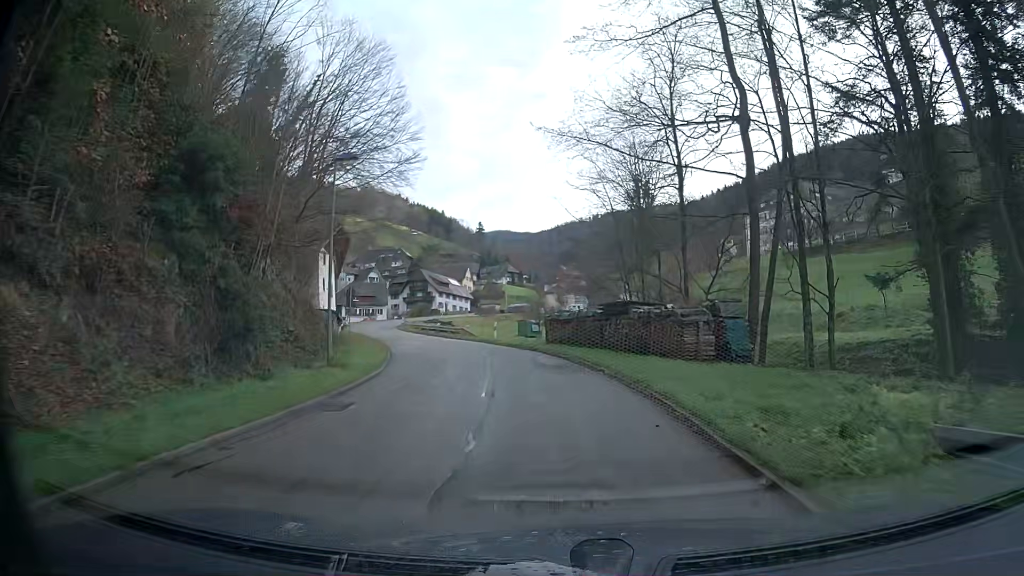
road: tertiary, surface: asphalt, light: Day
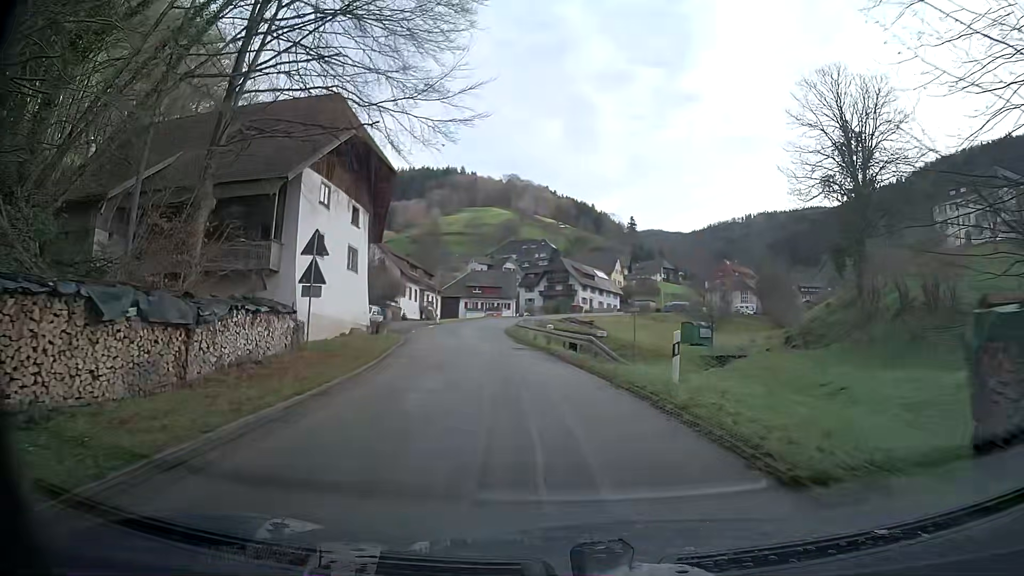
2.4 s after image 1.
(-2.8, +26.0) m; -13°
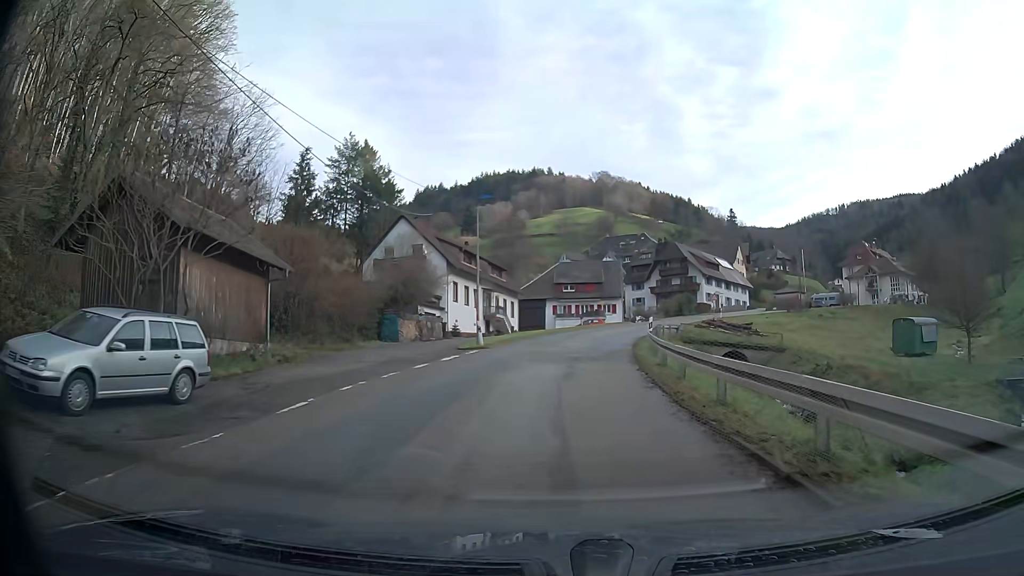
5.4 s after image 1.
(-2.4, +31.0) m; -7°
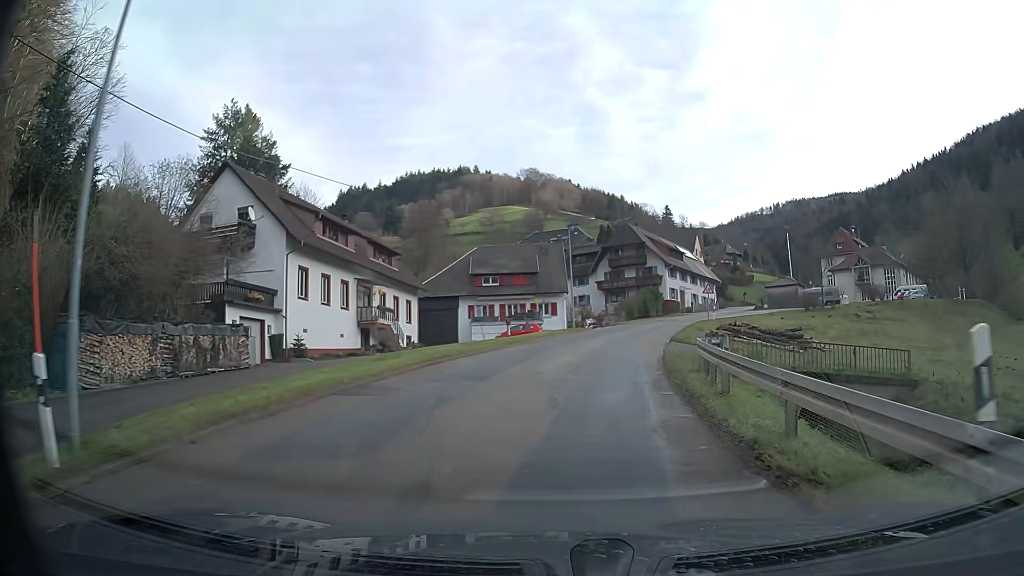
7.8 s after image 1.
(+1.1, +23.0) m; +7°
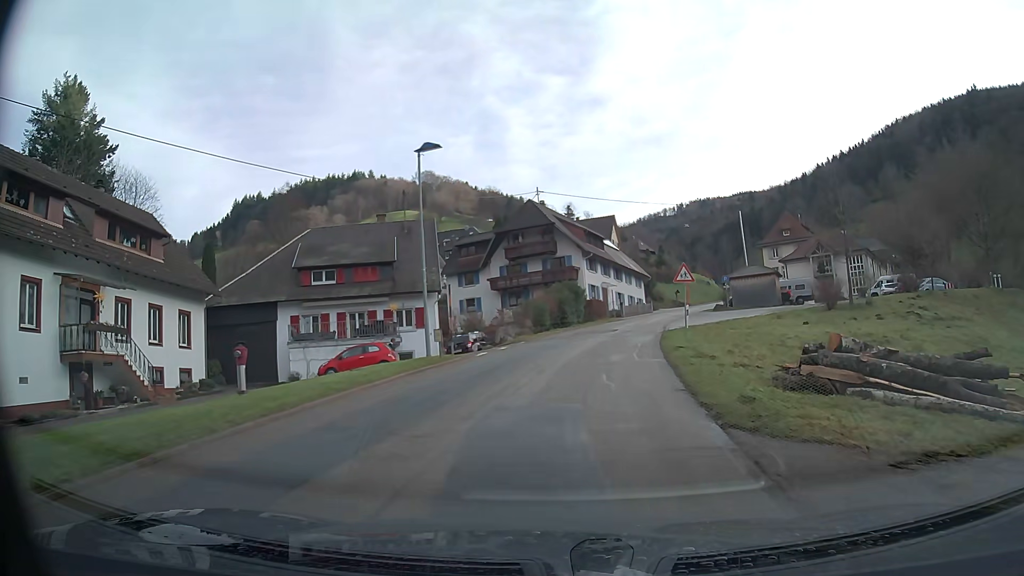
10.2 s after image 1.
(+1.4, +20.7) m; +8°
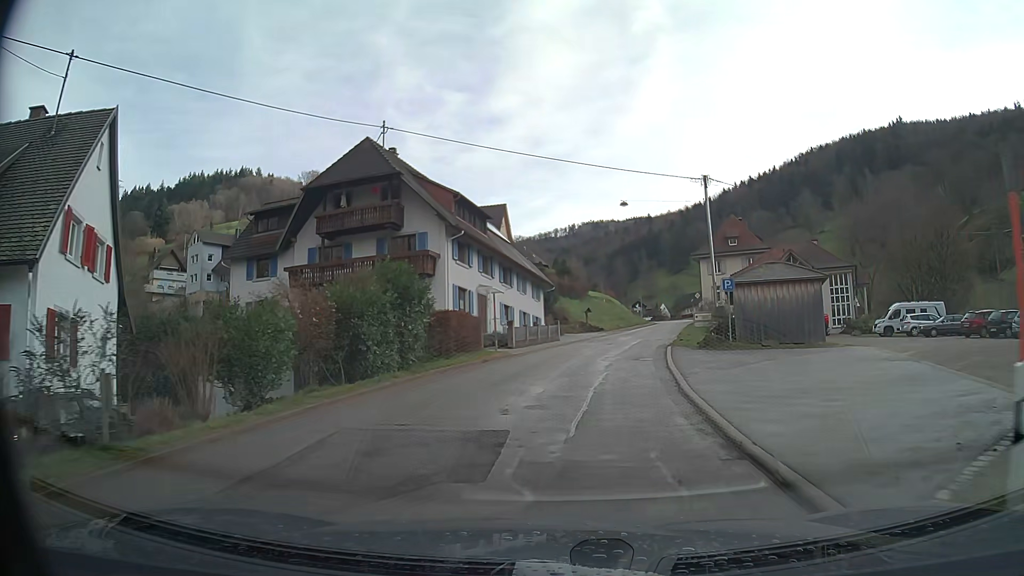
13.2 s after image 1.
(+2.1, +25.3) m; +10°
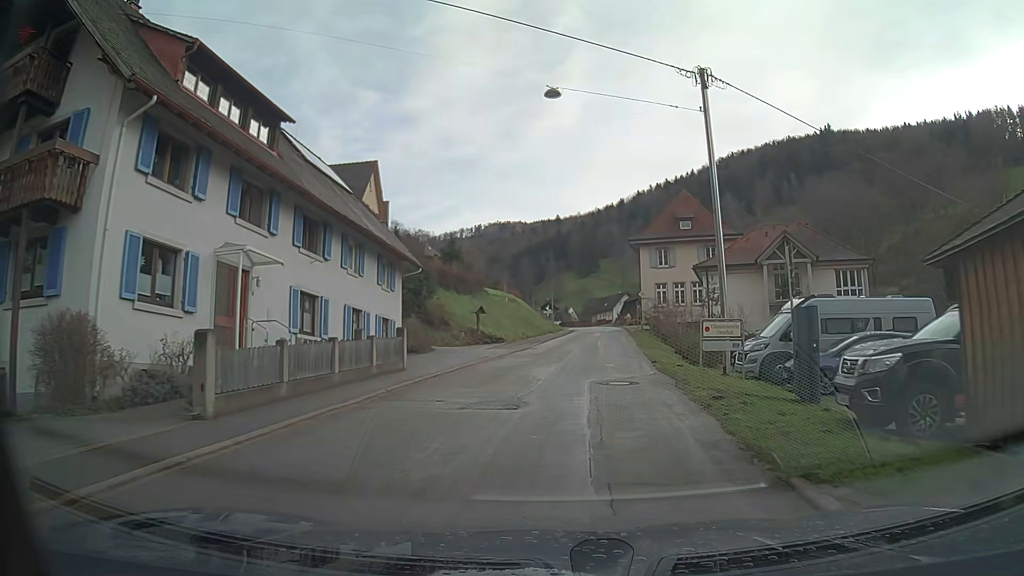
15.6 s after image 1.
(+1.5, +21.0) m; +8°
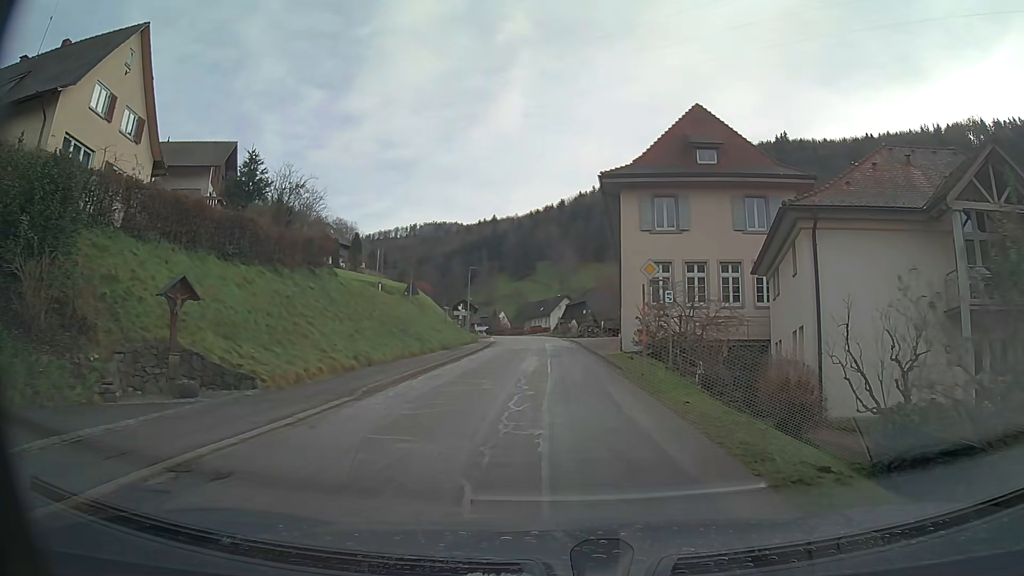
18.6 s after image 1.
(+1.5, +27.8) m; +5°
